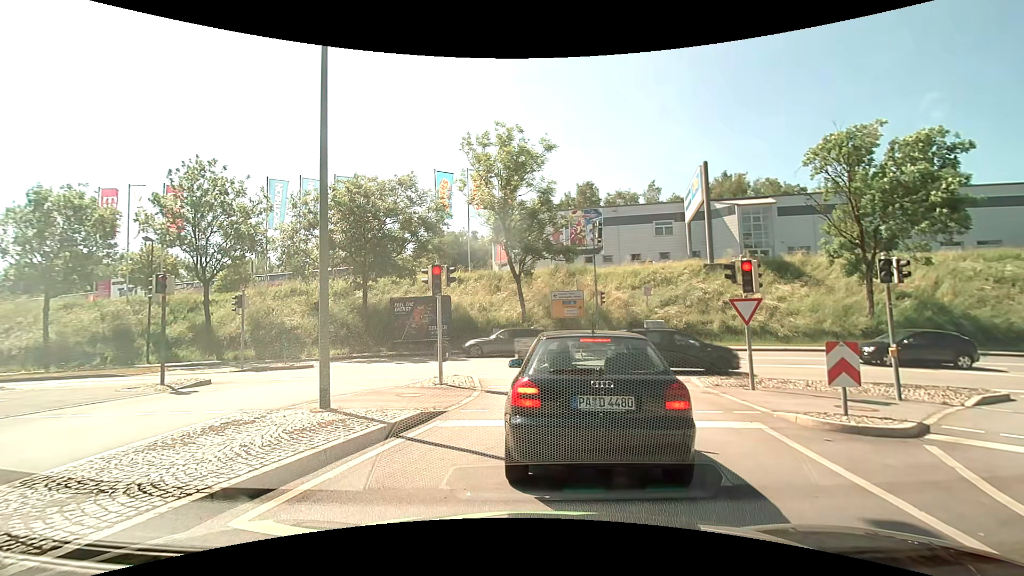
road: primary_link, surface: asphalt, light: Day
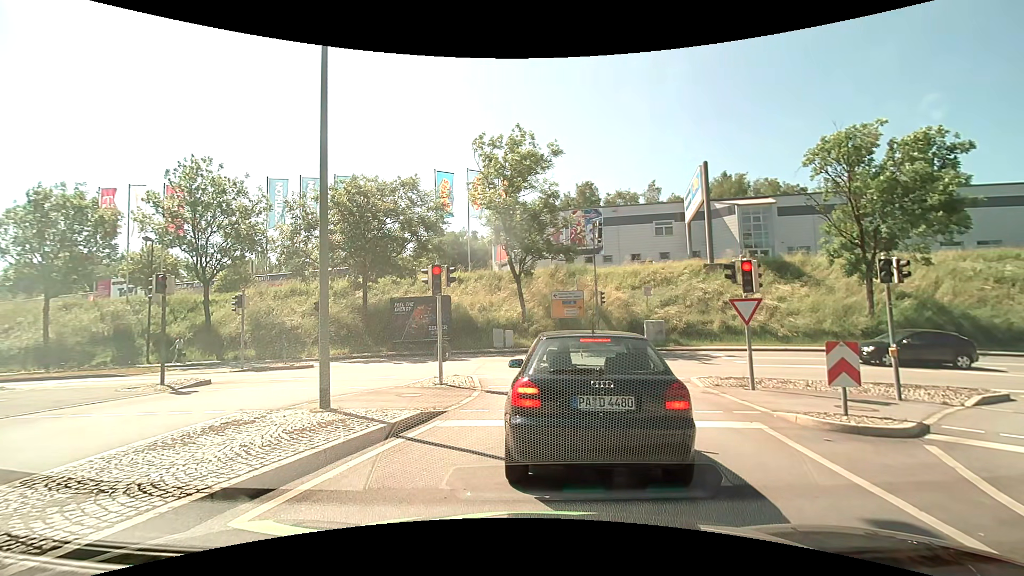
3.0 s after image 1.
(0.0, 0.0) m; 0°
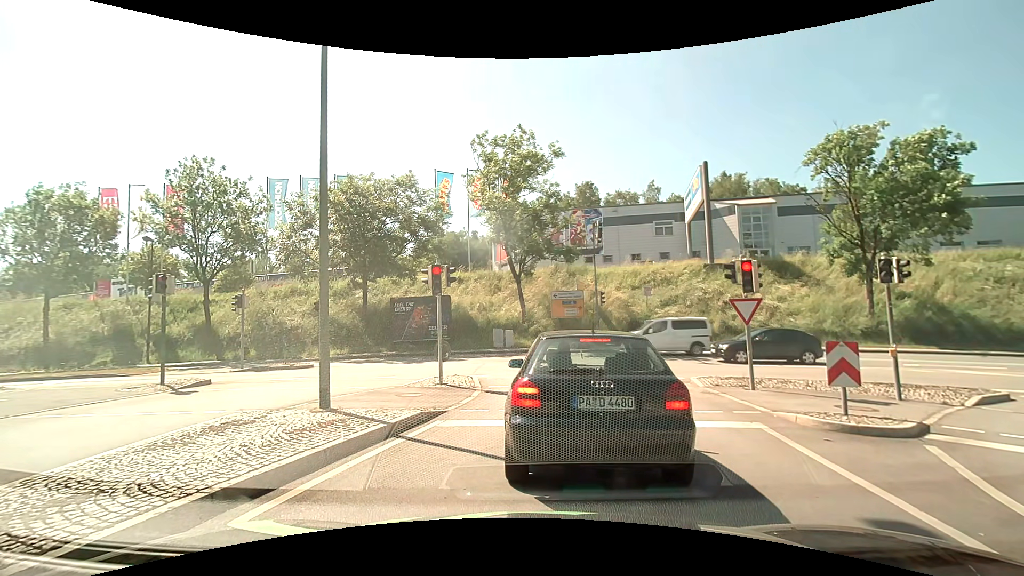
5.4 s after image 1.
(0.0, 0.0) m; 0°
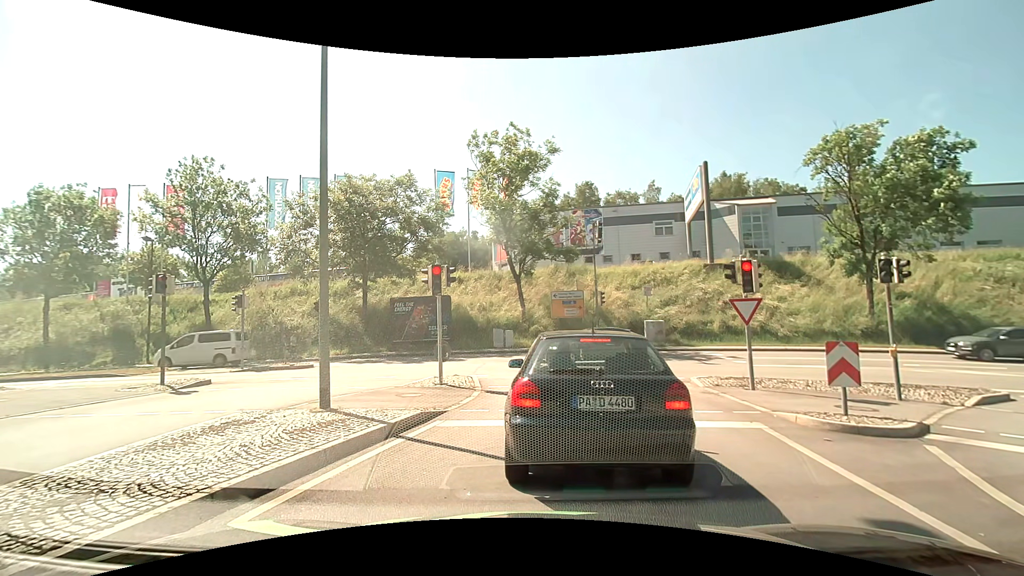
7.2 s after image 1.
(0.0, 0.0) m; 0°
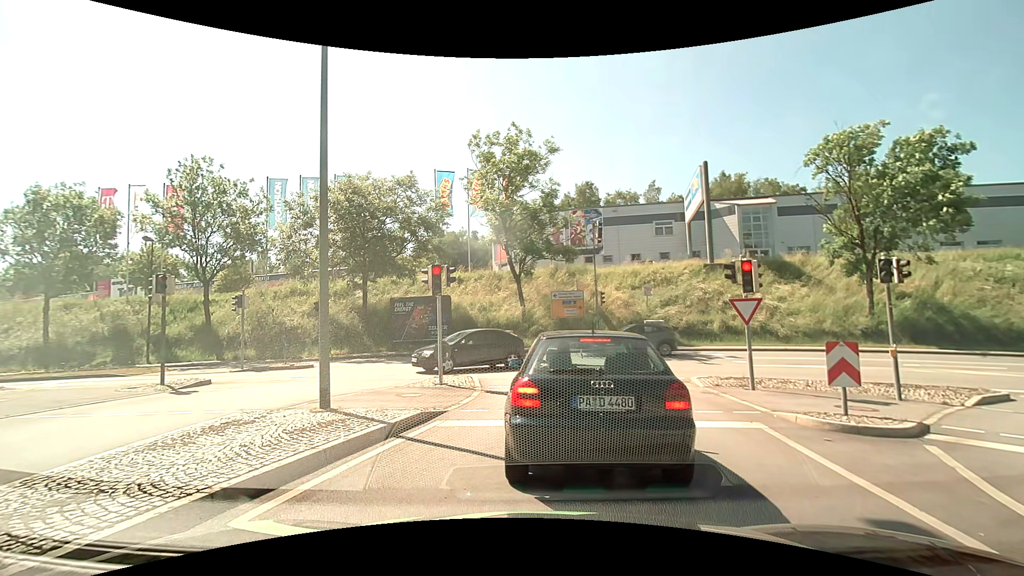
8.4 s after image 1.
(0.0, 0.0) m; 0°
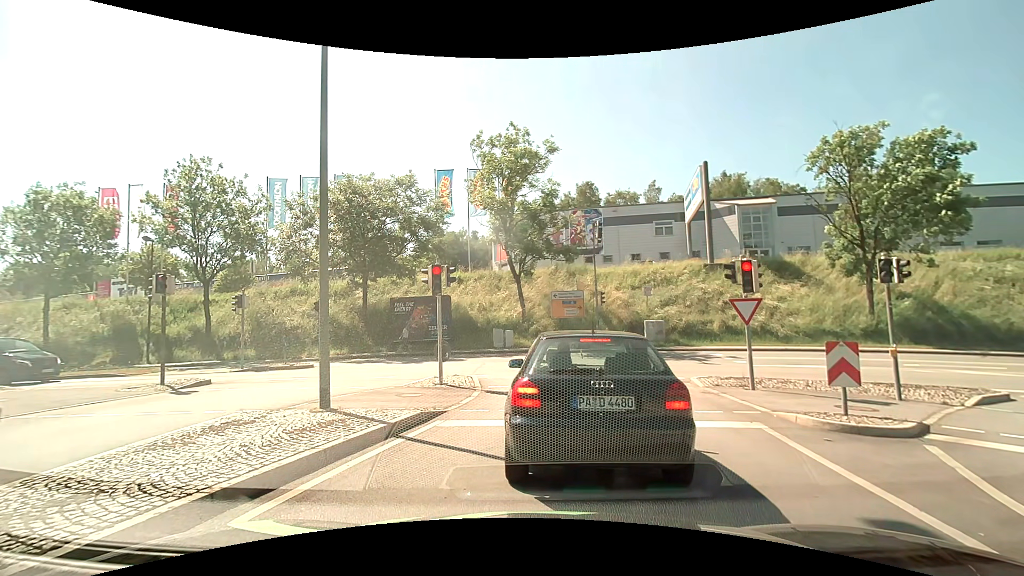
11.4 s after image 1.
(0.0, 0.0) m; 0°
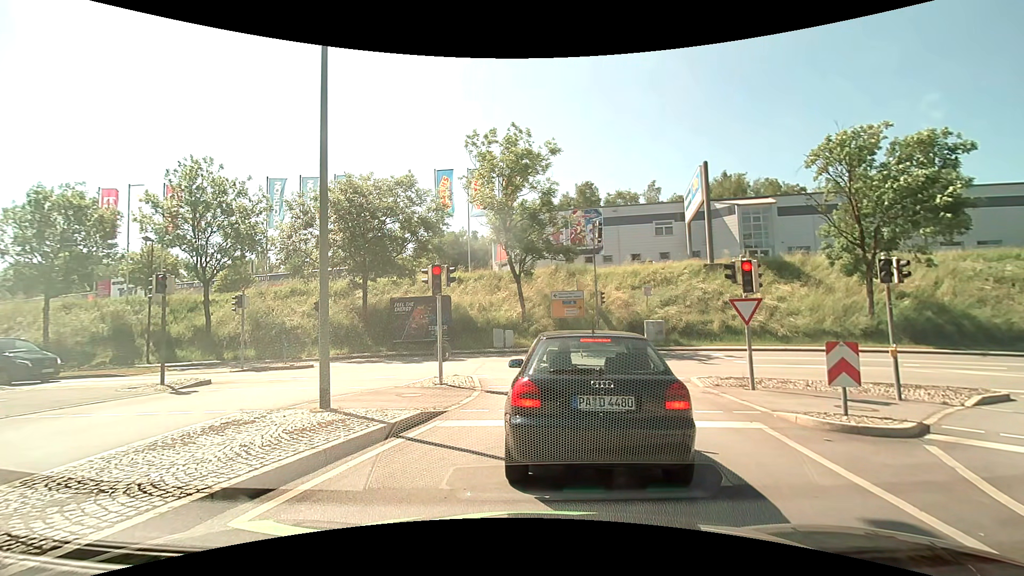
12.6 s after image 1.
(0.0, 0.0) m; 0°
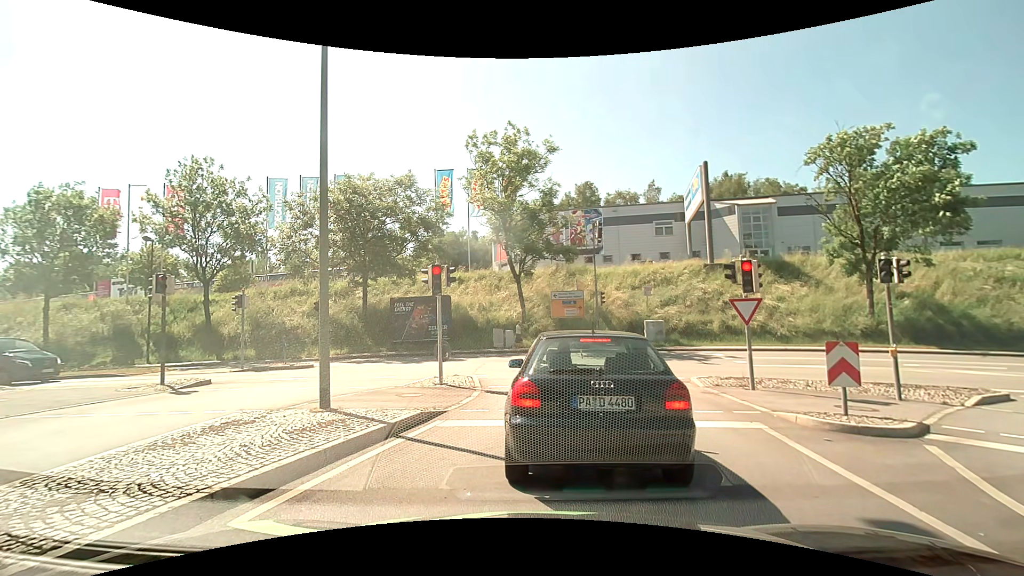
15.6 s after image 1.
(0.0, 0.0) m; 0°
(0, +10) (-1, +20) (-8, +26) (-18, +28) (-28, +27) (-38, +27) (-48, +26) (-58, +25) (-68, +24) (-78, +24) m
